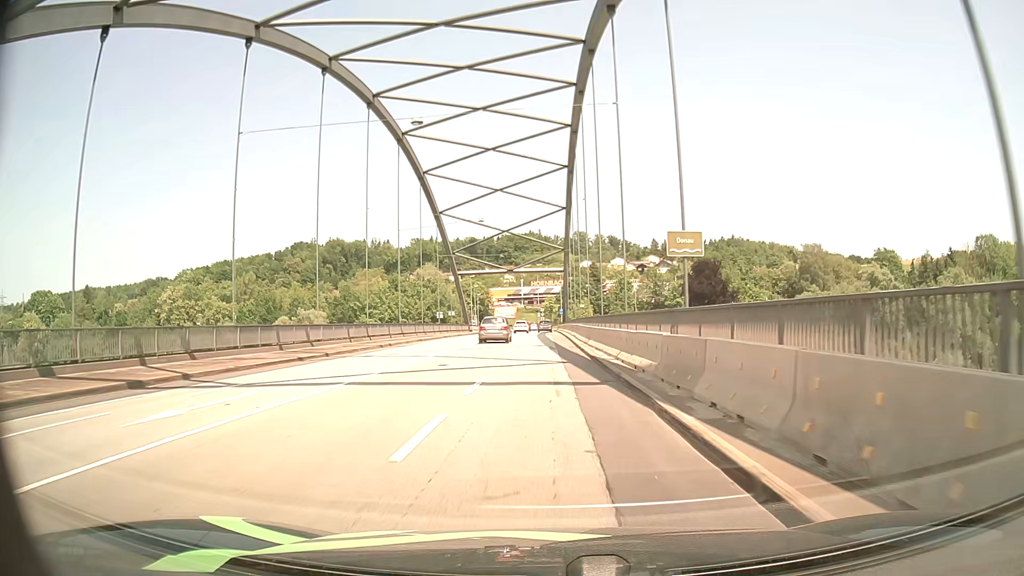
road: primary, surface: asphalt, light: Day
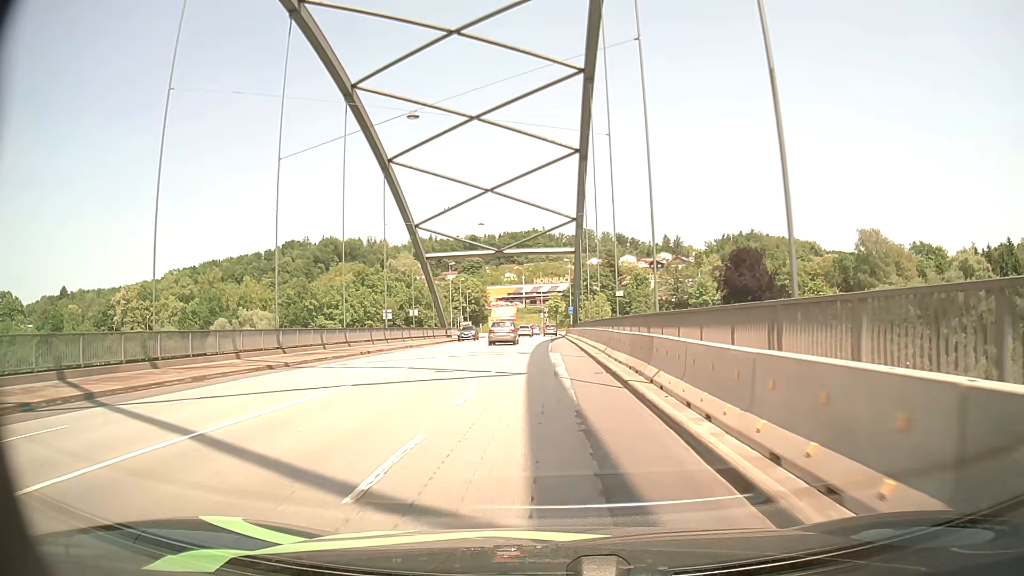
(-0.1, +31.4) m; 0°
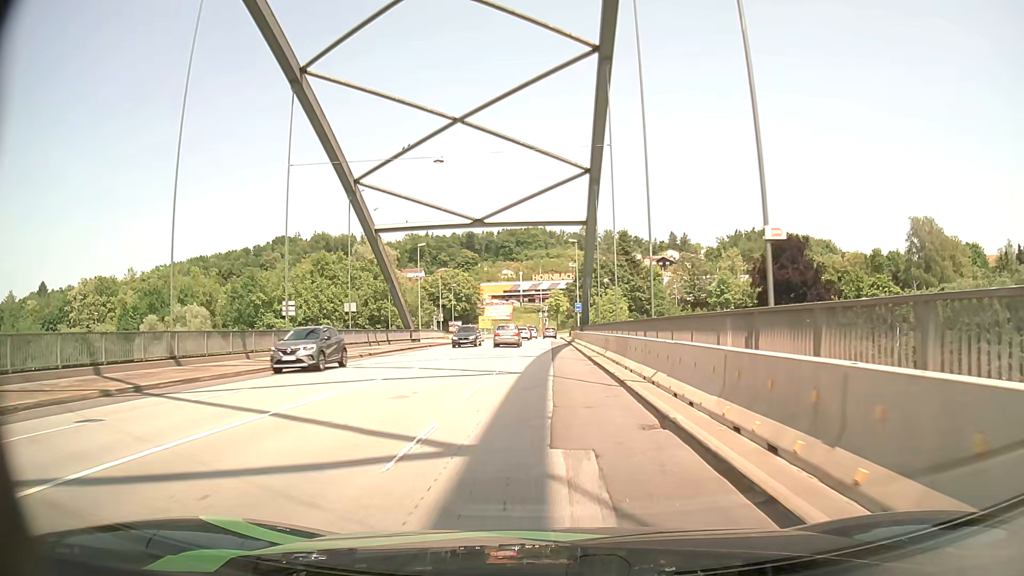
(0.0, +22.9) m; 0°
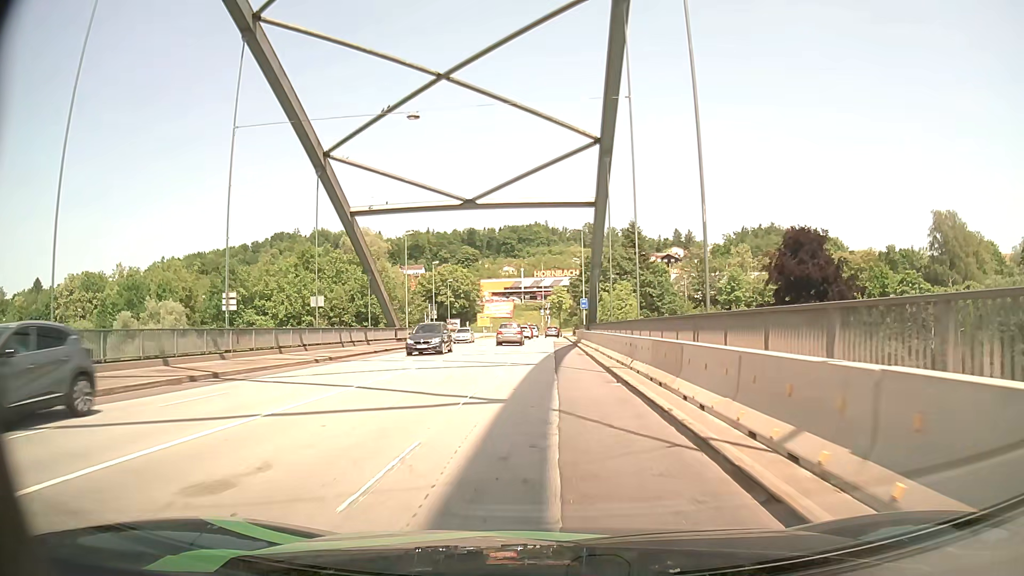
(0.0, +7.5) m; 0°
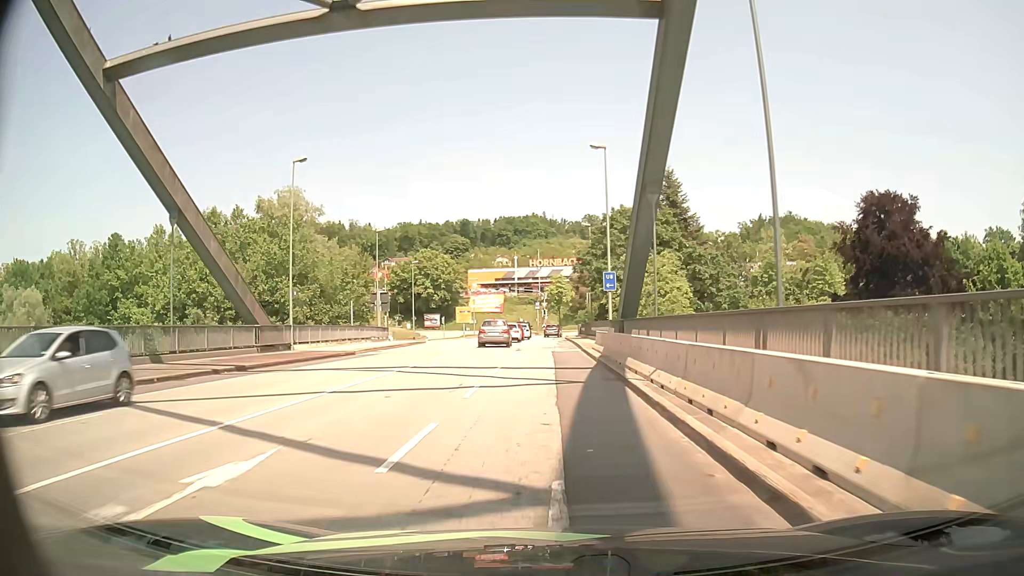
(+0.2, +28.6) m; 0°
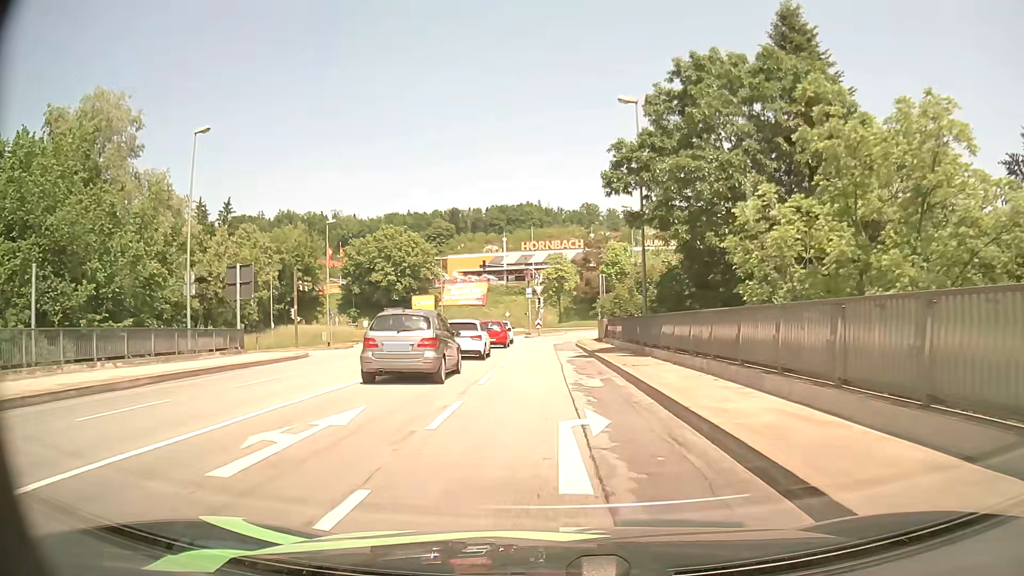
(-0.2, +33.9) m; 0°
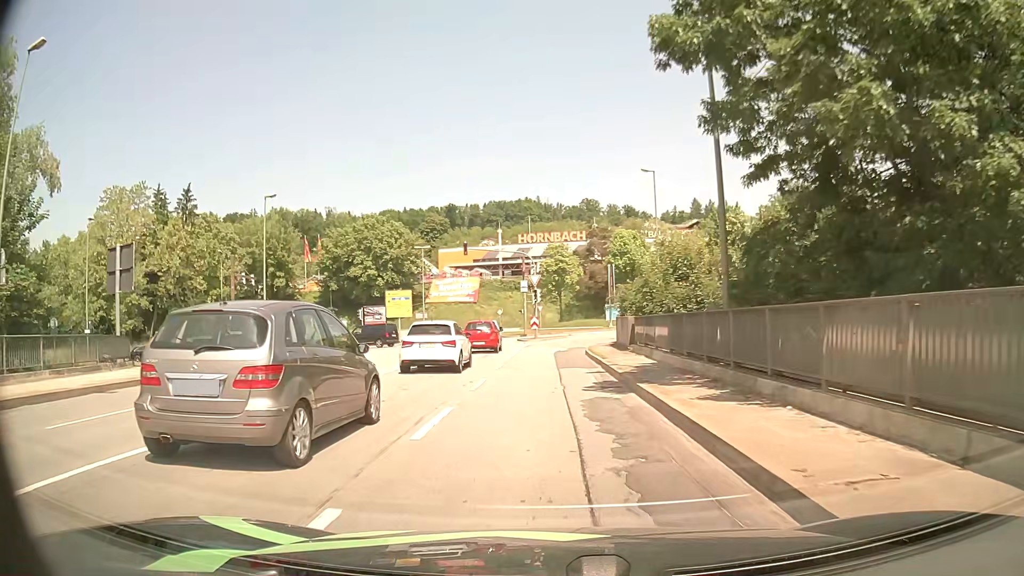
(+0.1, +12.4) m; 0°
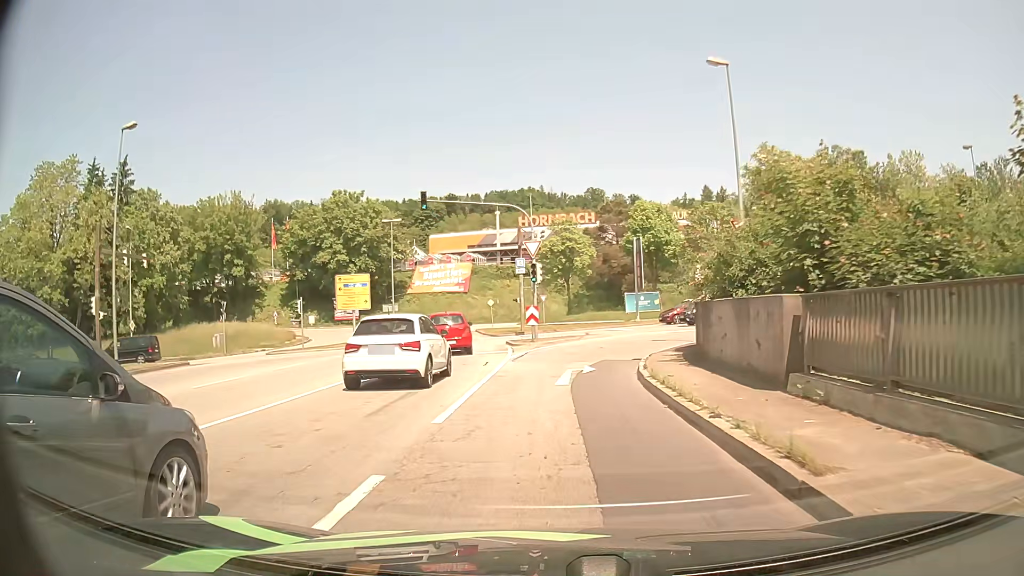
(-0.2, +16.8) m; -1°
(0, +10) (+1, +20) (+6, +29) (+14, +34) (+24, +37) (+33, +39) (+43, +41) (+53, +44) (+62, +46) (+72, +49) m
